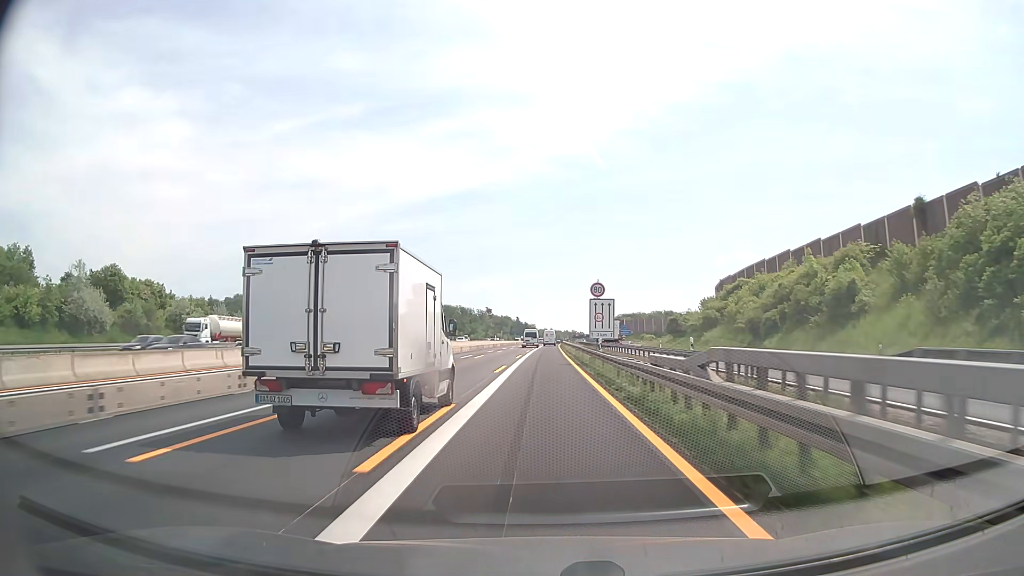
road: motorway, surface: asphalt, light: Day
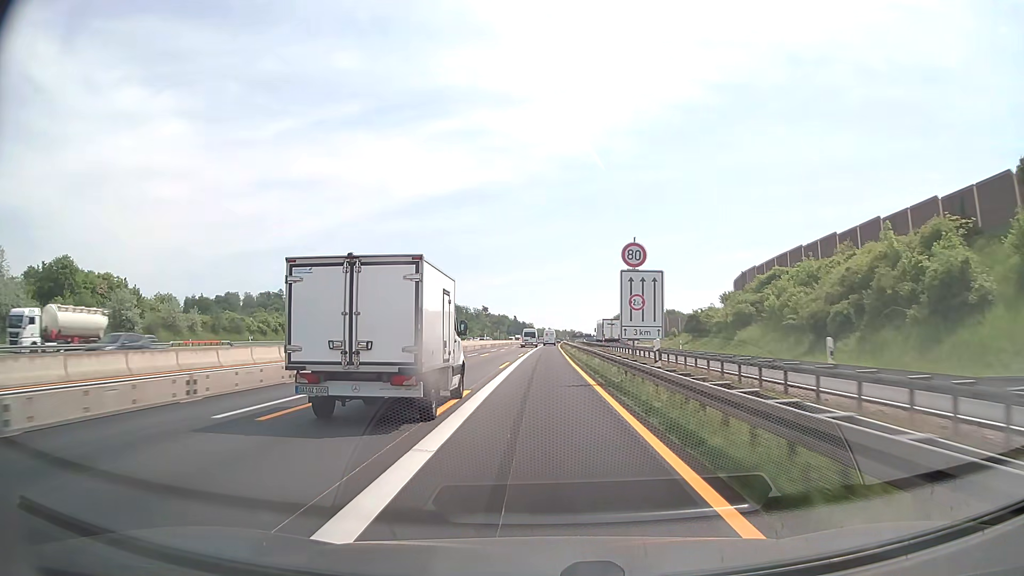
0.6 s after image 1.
(0.0, +14.4) m; 0°
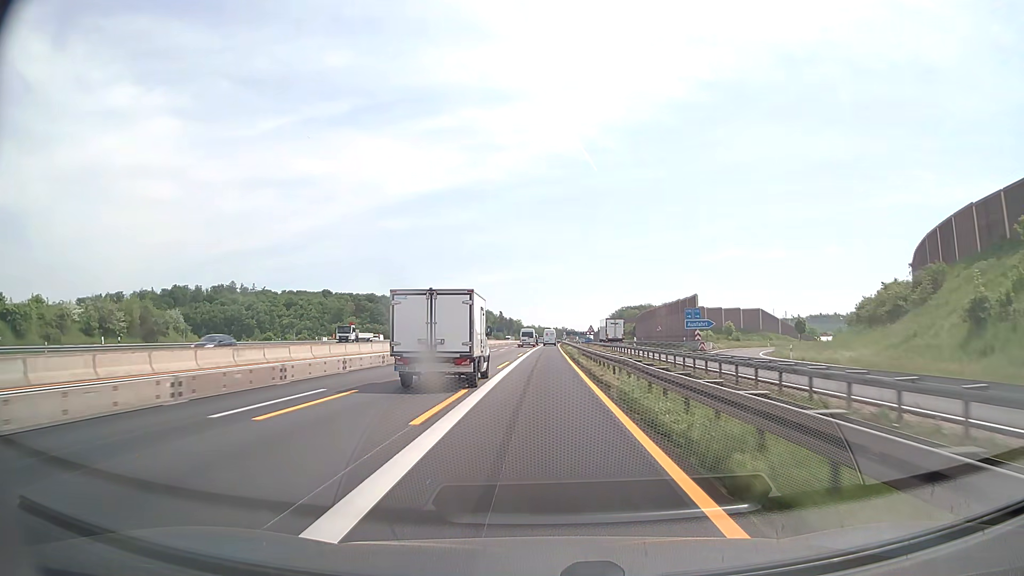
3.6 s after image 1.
(+0.4, +72.0) m; +1°
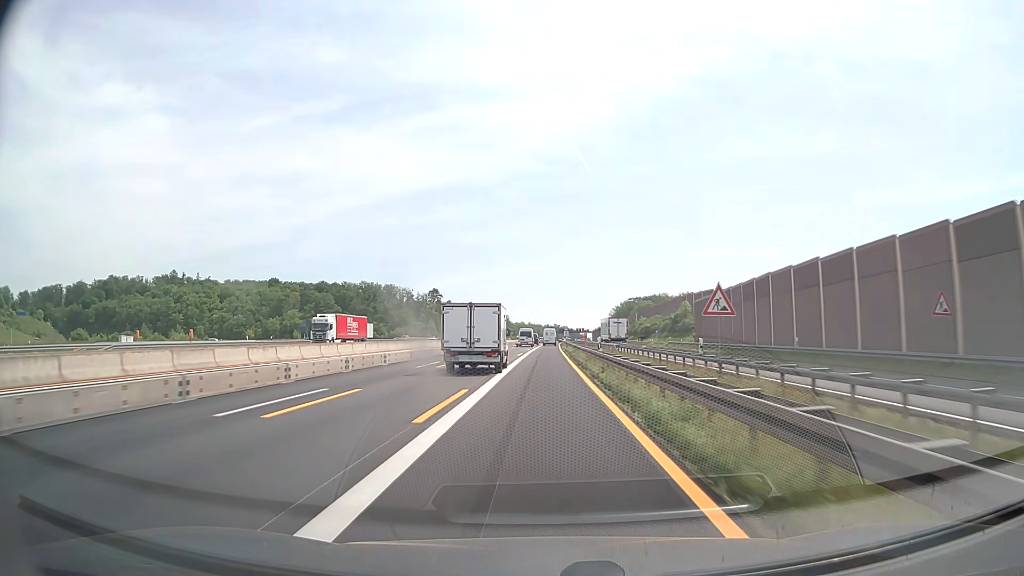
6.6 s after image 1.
(+0.4, +72.0) m; +1°
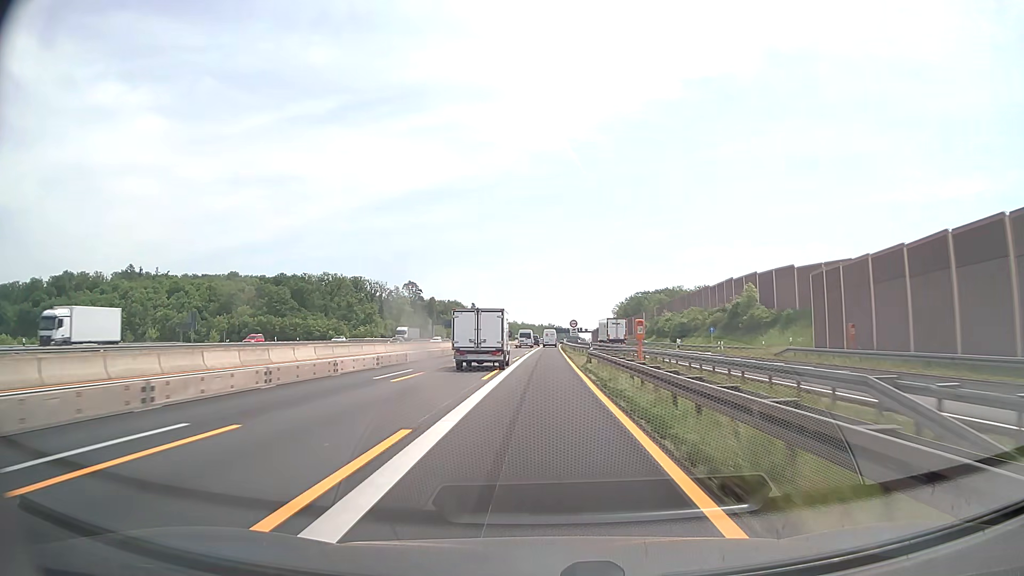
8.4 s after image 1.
(+0.1, +43.2) m; 0°
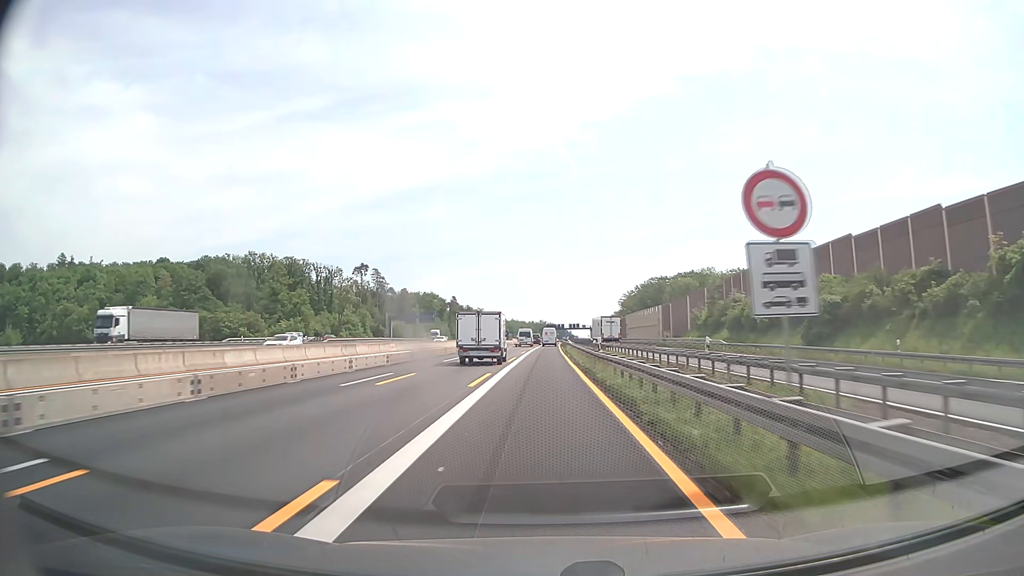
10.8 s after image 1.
(+0.4, +57.6) m; +1°
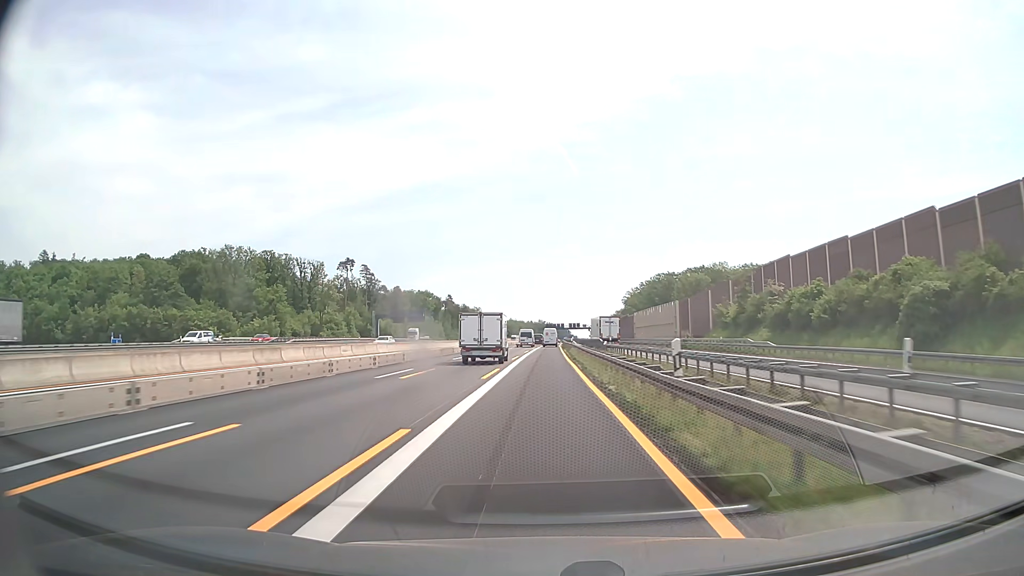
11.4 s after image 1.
(0.0, +14.4) m; 0°
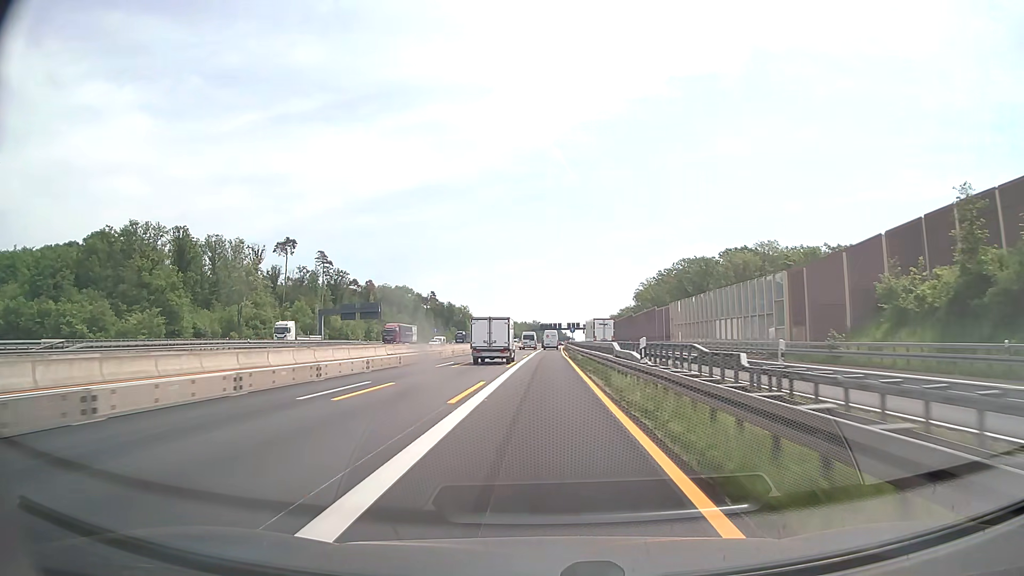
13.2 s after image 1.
(+0.1, +43.2) m; 0°
(0, +10) (0, +20) (0, +30) (0, +40) (0, +50) (0, +60) (+1, +70) (+1, +80) (+1, +90) (+1, +100) m
